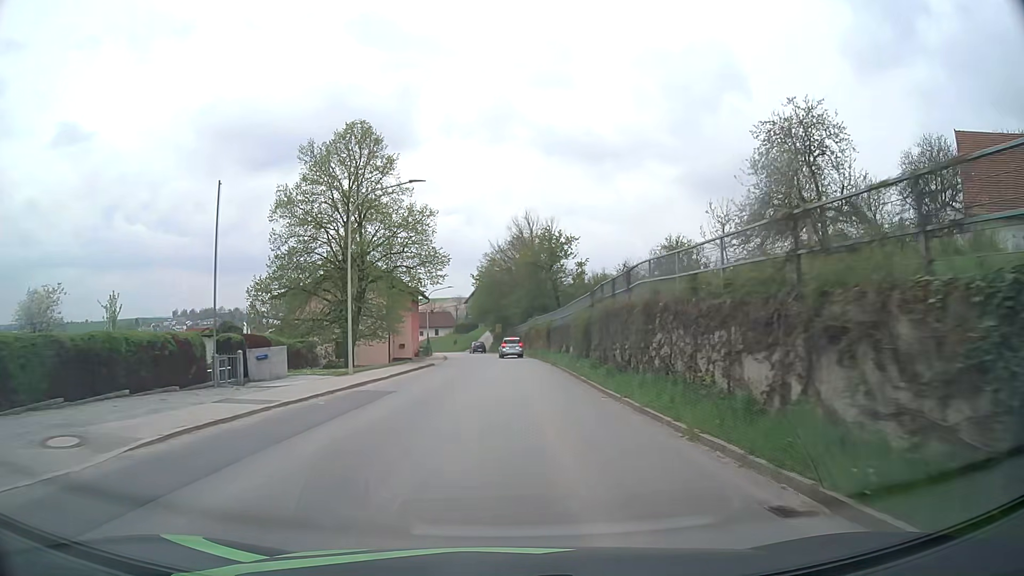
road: tertiary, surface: asphalt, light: Day
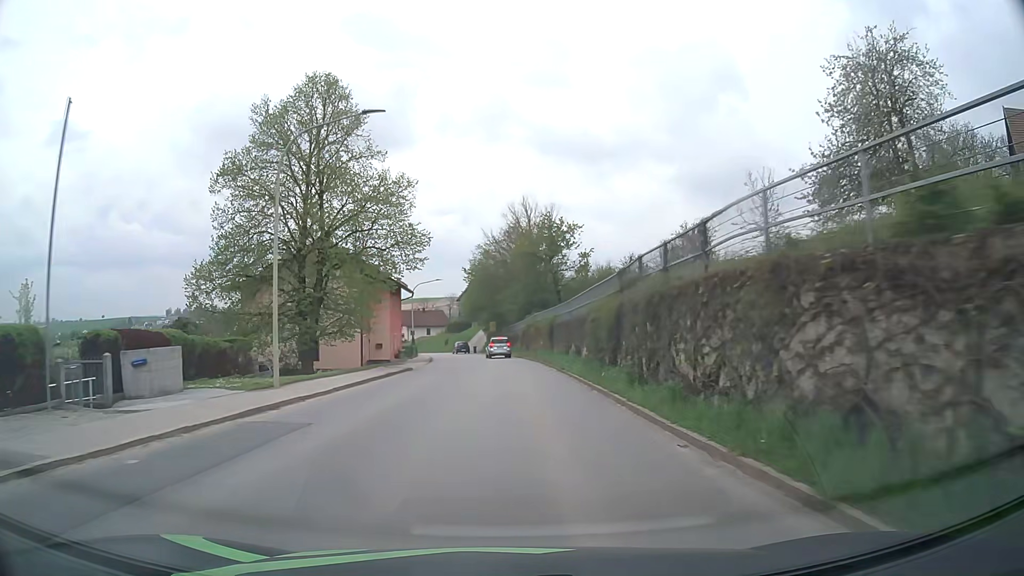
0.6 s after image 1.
(0.0, +8.0) m; 0°
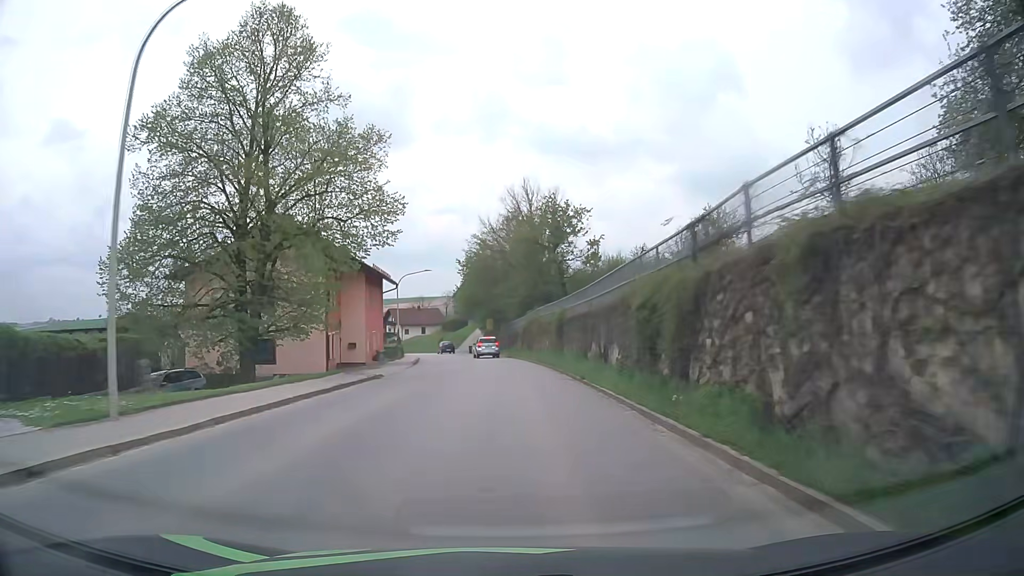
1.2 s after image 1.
(0.0, +7.9) m; 0°
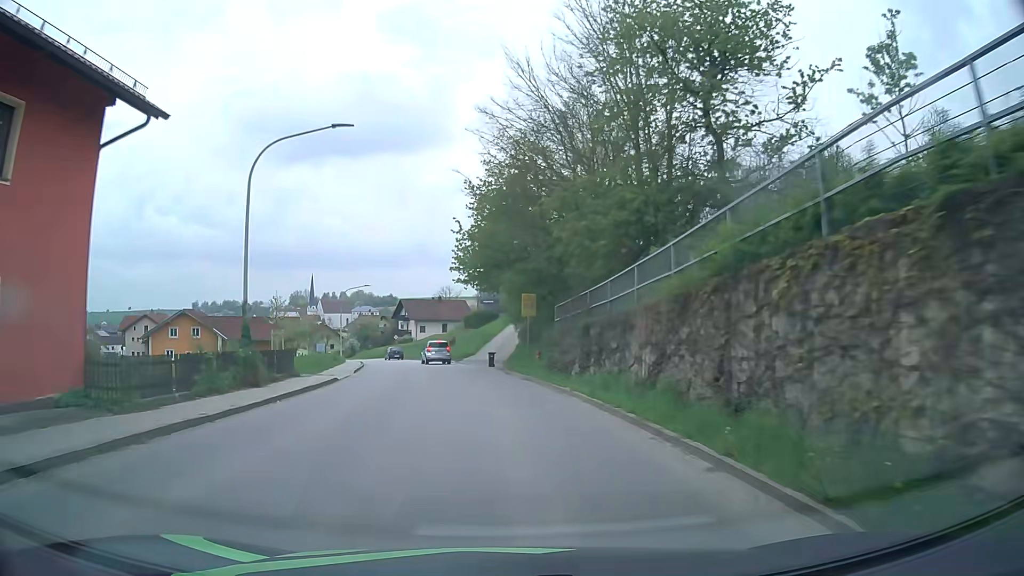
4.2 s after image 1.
(-0.5, +38.8) m; -3°
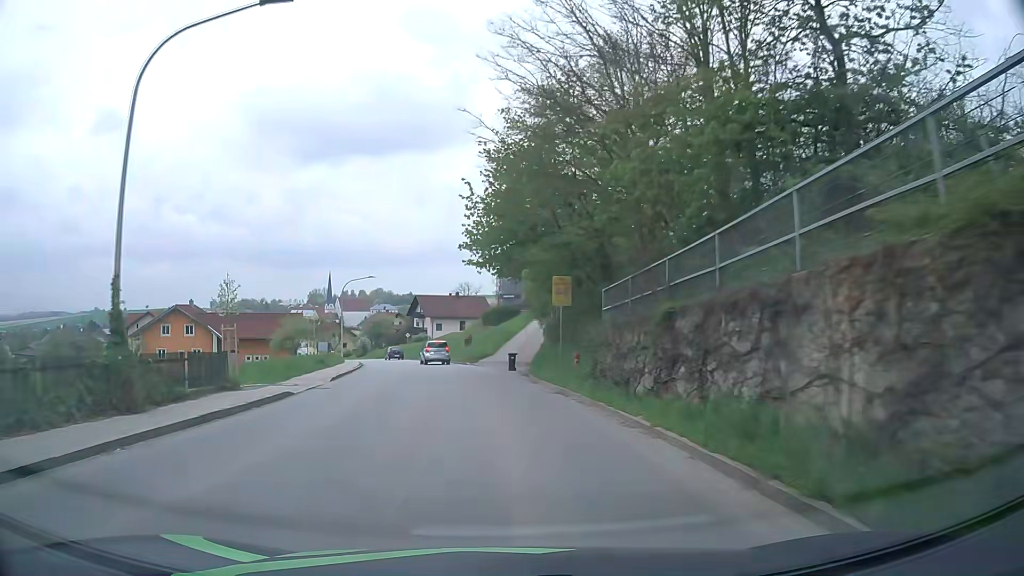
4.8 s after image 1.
(-0.1, +7.6) m; -2°
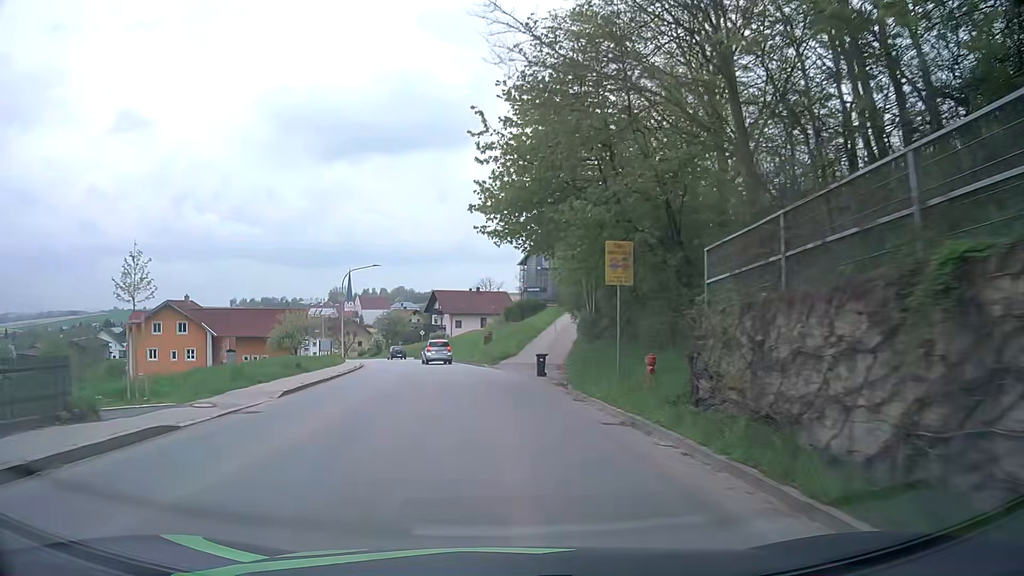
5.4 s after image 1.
(-0.1, +7.6) m; -2°
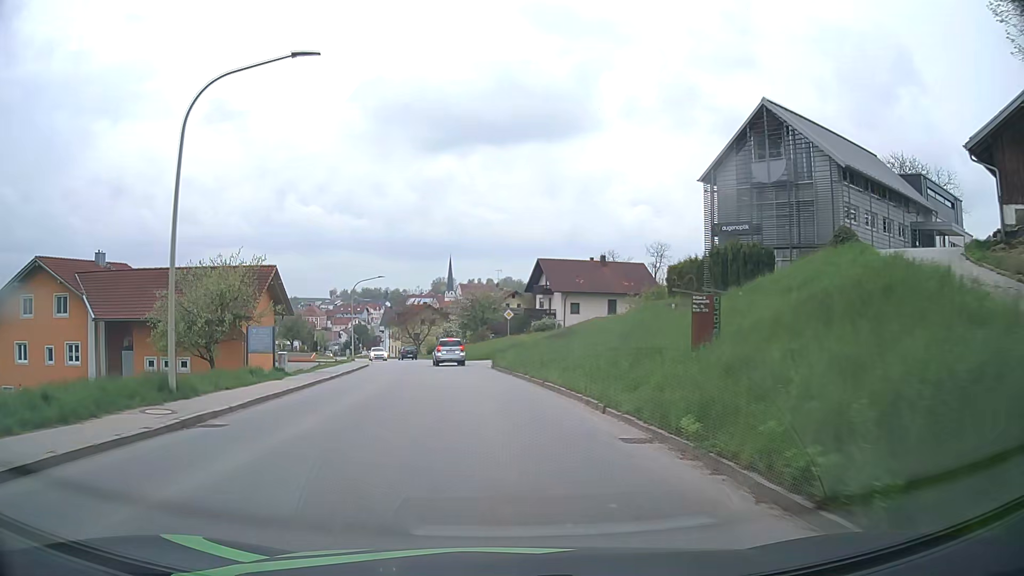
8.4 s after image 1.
(-3.2, +37.9) m; -9°
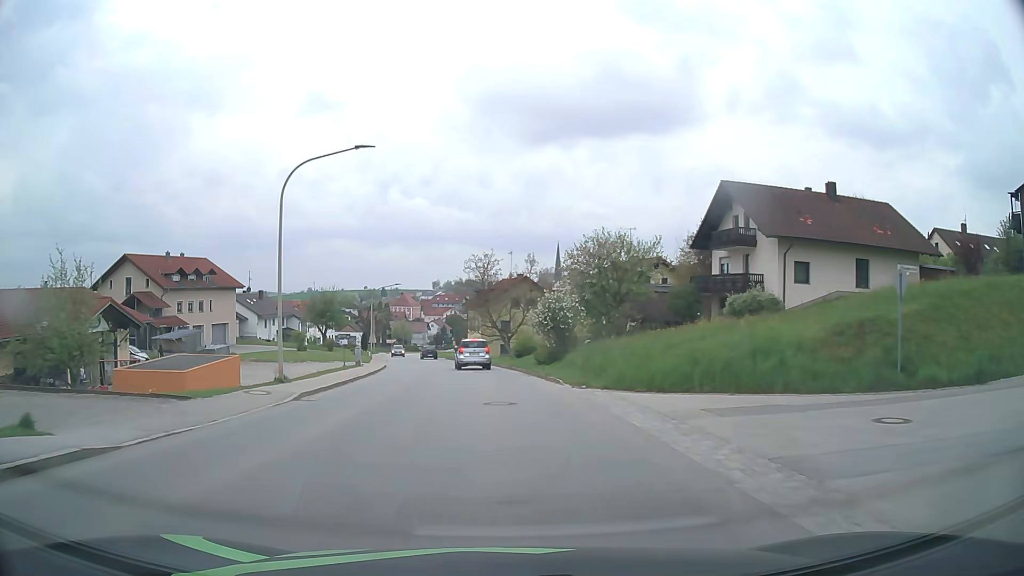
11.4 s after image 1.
(-3.1, +38.4) m; -9°
(0, +10) (-1, +20) (-1, +30) (-2, +40) (-4, +50) (-5, +60) (-7, +70) (-9, +79) (-11, +89) (-13, +99) m
